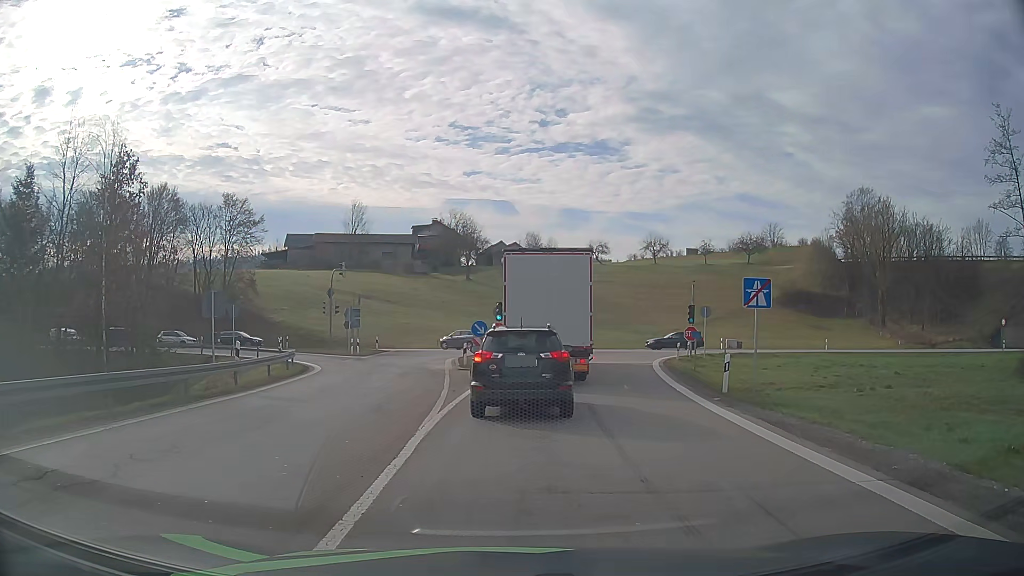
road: motorway_link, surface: asphalt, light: Day
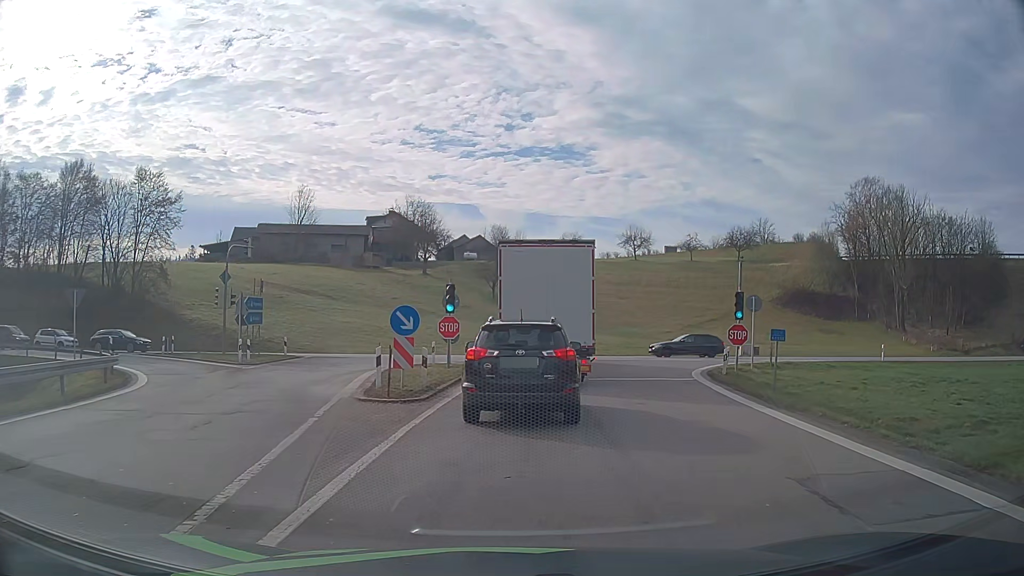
(+0.3, +14.2) m; +3°
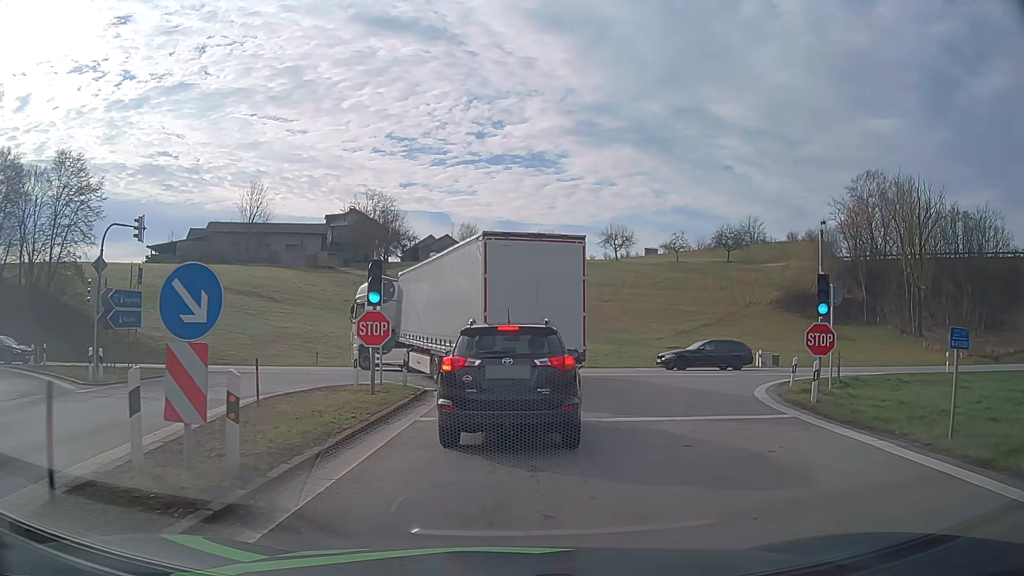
(+0.3, +10.1) m; +2°
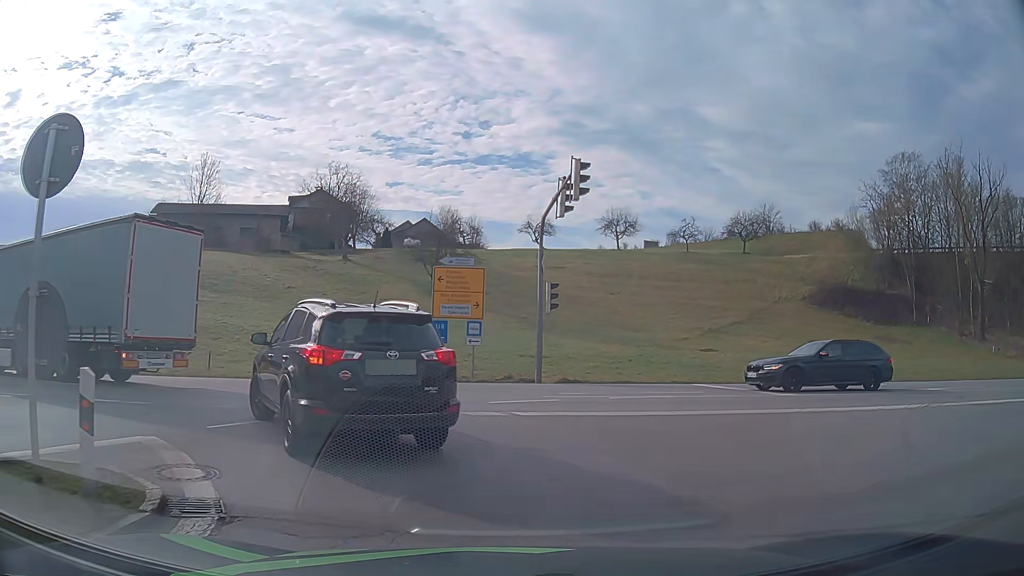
(+0.2, +14.2) m; +2°
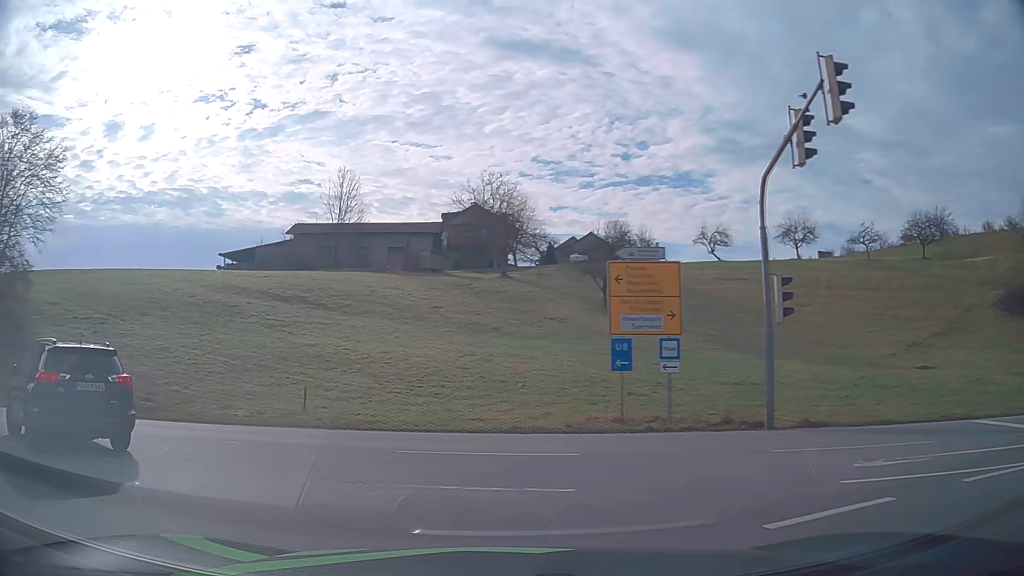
(-0.6, +8.1) m; -15°
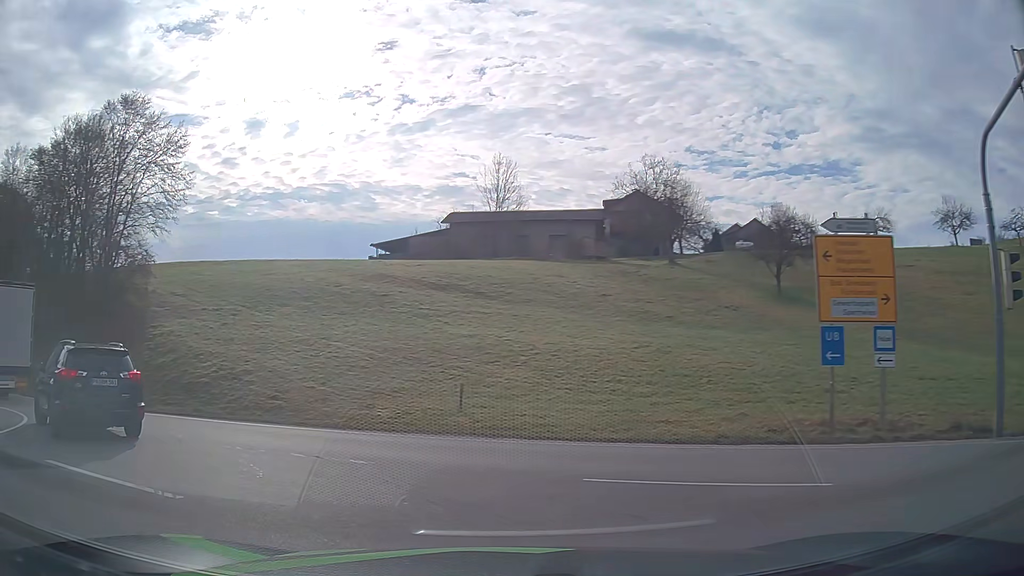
(-0.3, +3.1) m; -12°
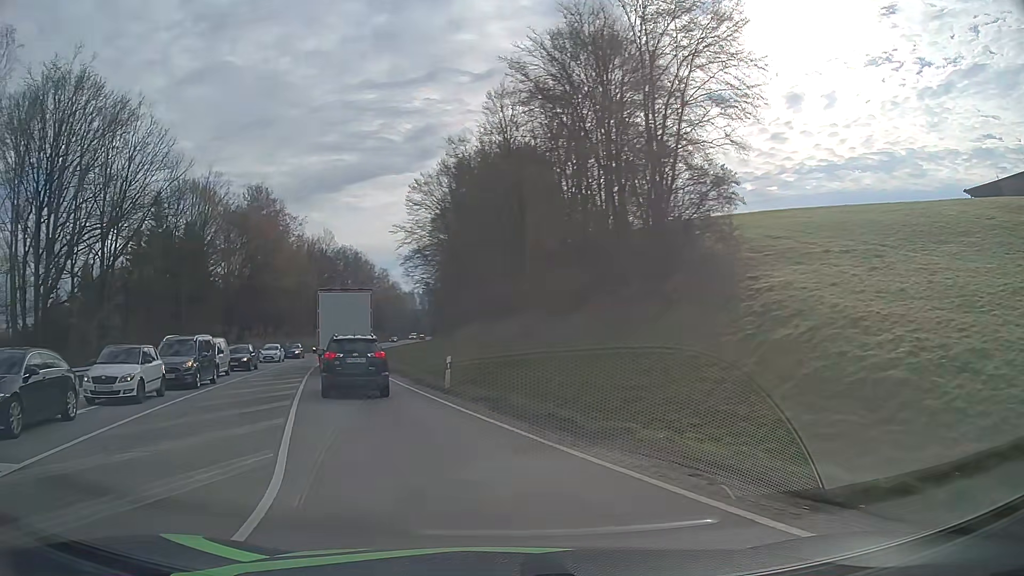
(-6.9, +12.8) m; -49°
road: primary
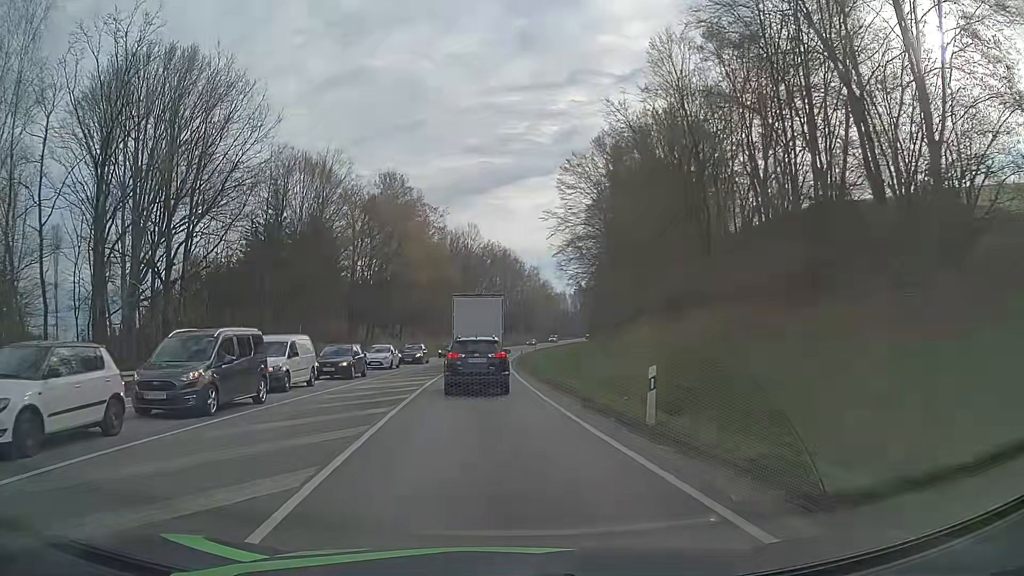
(-1.6, +9.9) m; -14°
(0, +10) (-1, +20) (-1, +30) (-2, +40) (-2, +50) (-2, +60) (-1, +70) (-1, +80) (0, +90) (0, +100) m
